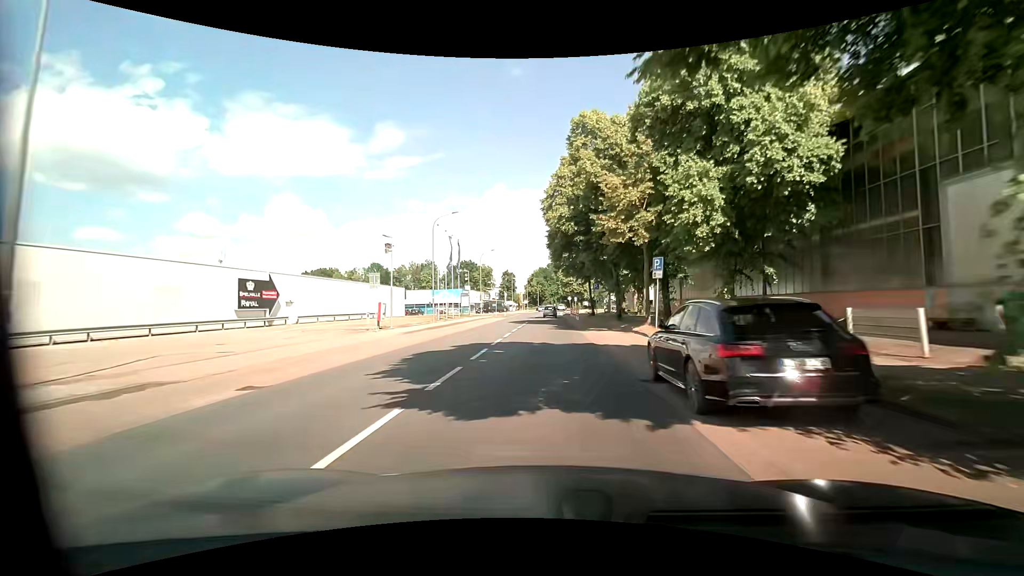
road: tertiary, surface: asphalt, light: Day
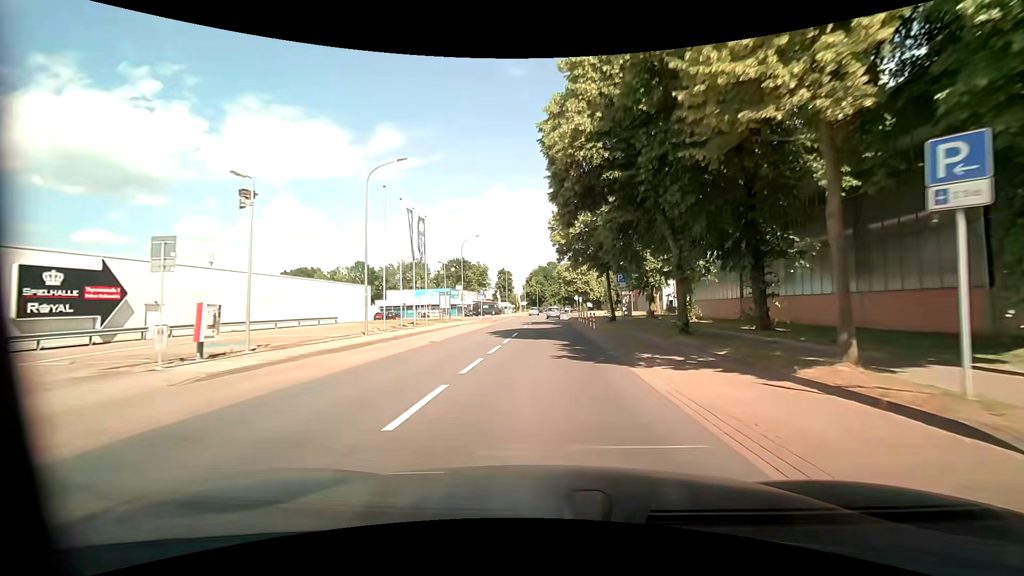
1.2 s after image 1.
(+0.1, +16.1) m; 0°
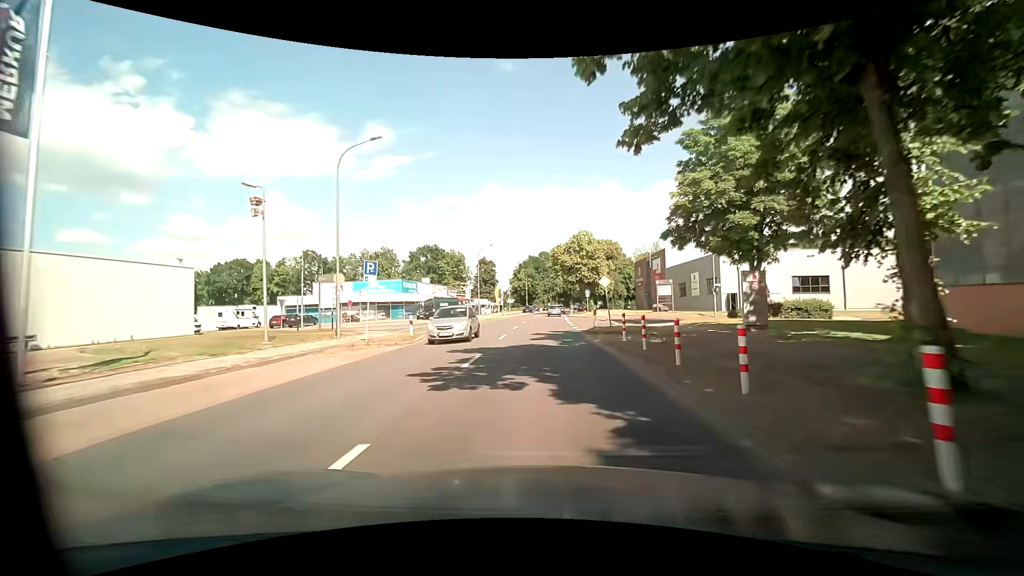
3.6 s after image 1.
(+0.2, +32.2) m; -1°
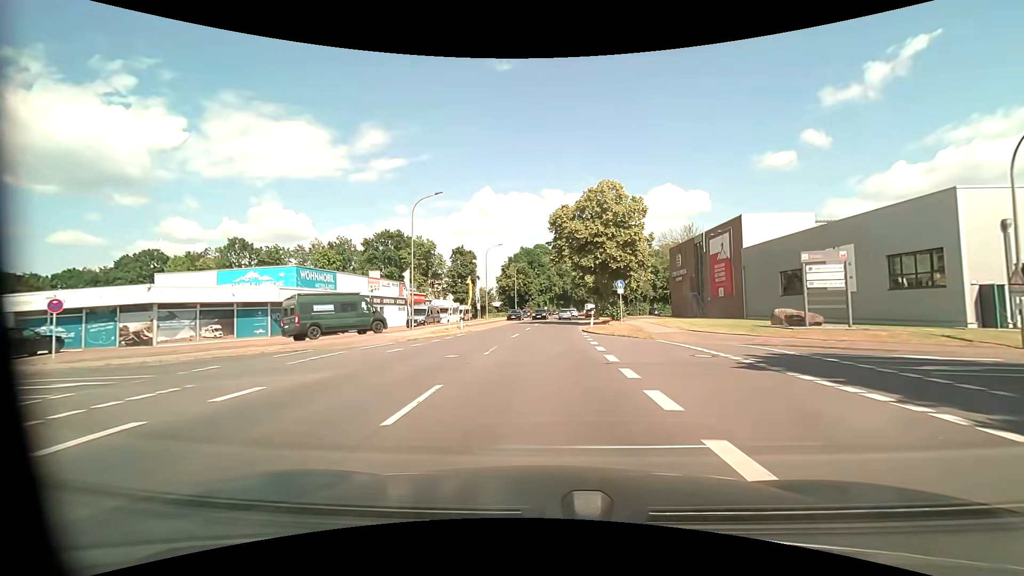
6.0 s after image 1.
(+0.8, +32.2) m; +2°
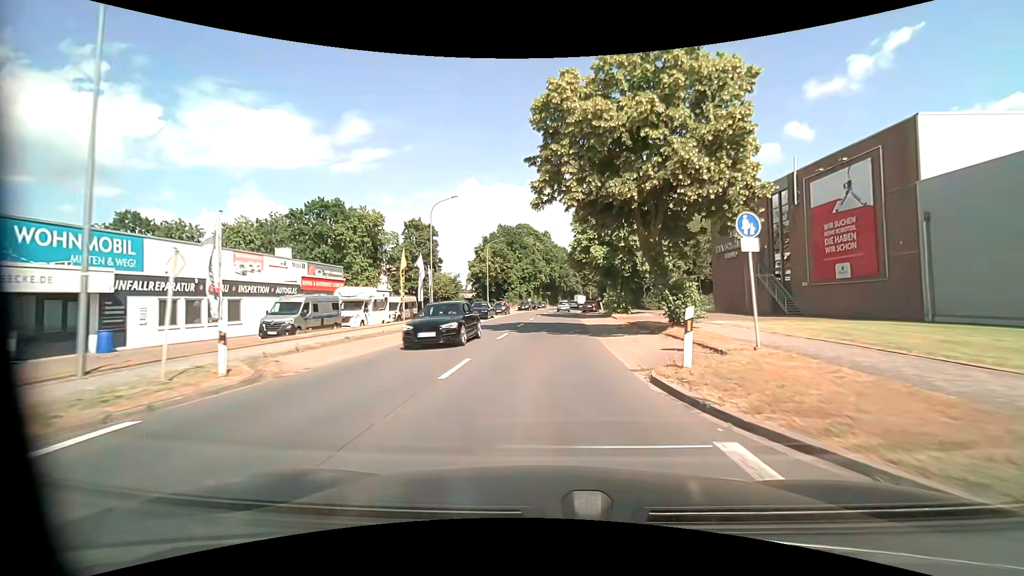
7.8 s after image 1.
(+0.4, +24.2) m; +2°
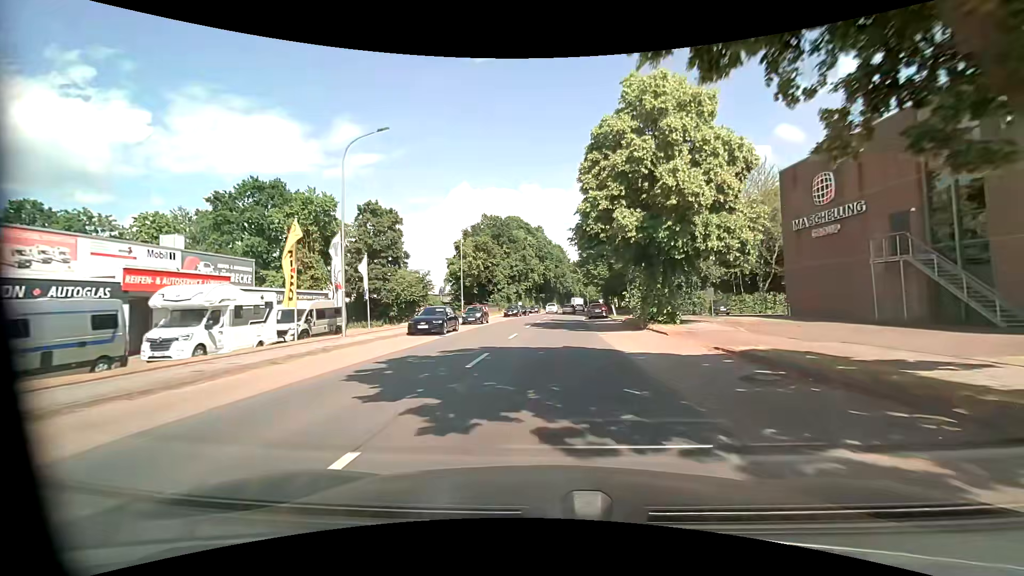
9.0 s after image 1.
(0.0, +16.2) m; +1°
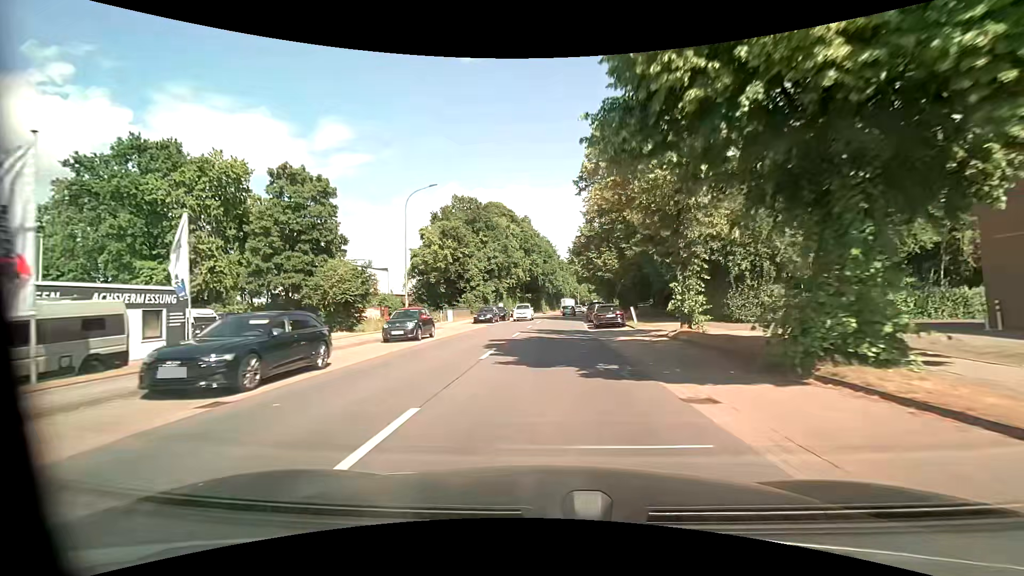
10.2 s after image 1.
(+0.1, +16.1) m; +1°
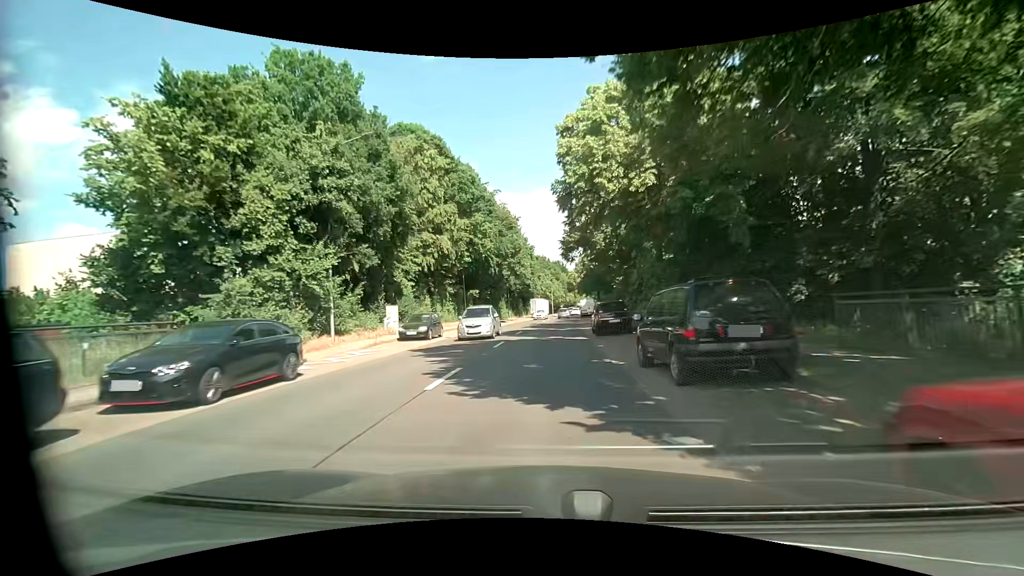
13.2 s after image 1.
(+1.1, +40.3) m; +3°
(0, +10) (0, +20) (0, +30) (+1, +40) (+1, +50) (+2, +60) (+3, +70) (+3, +80) (+4, +90) (+5, +100) m
